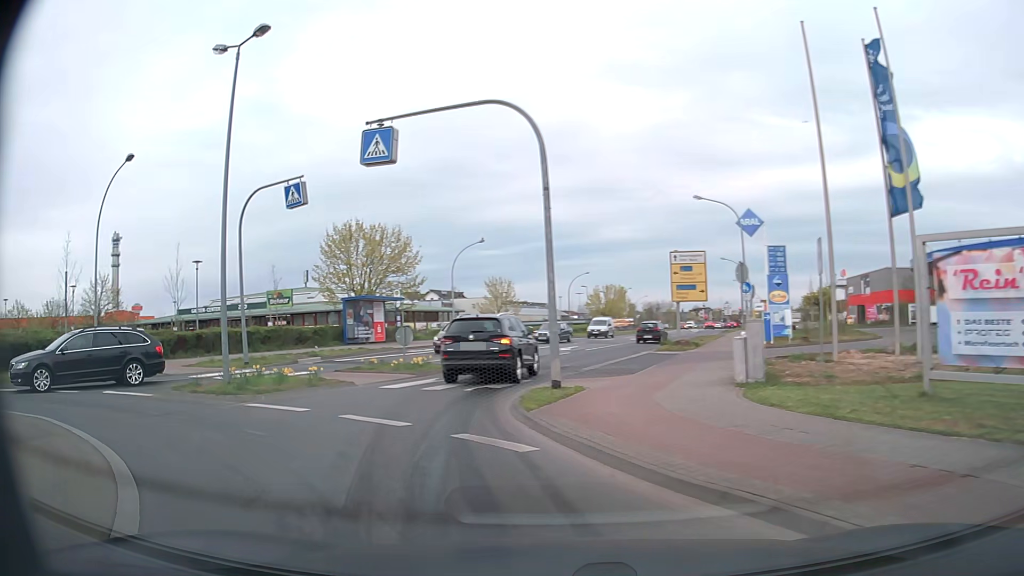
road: tertiary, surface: asphalt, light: Day
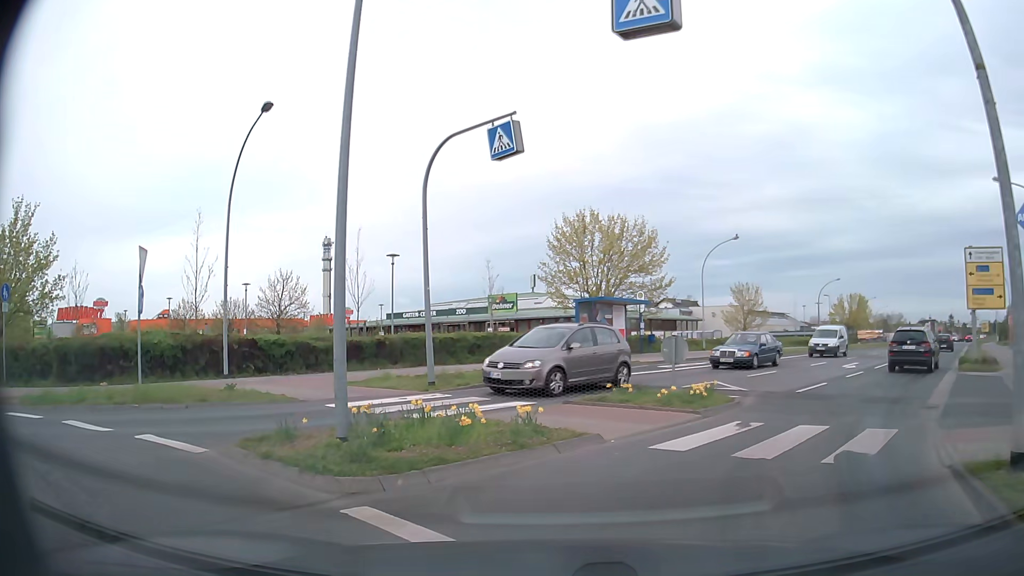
(-2.0, +7.0) m; -22°
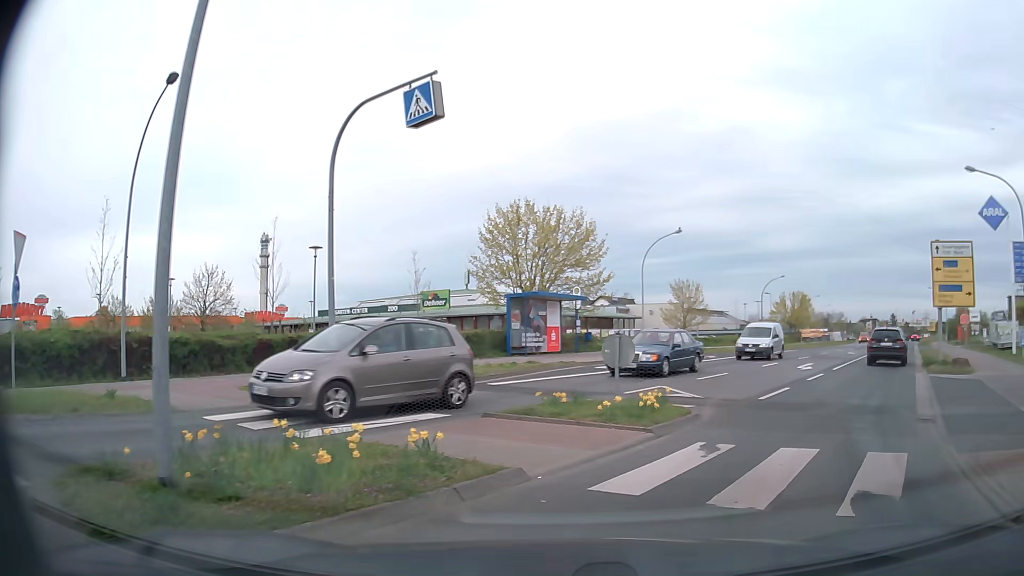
(+0.1, +2.3) m; +5°
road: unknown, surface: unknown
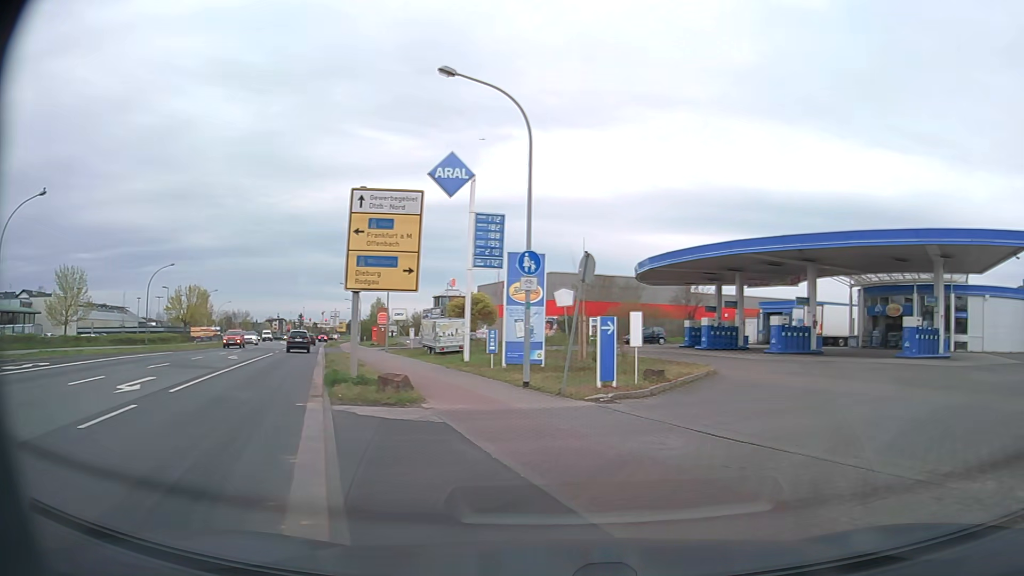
(+4.6, +10.0) m; +50°
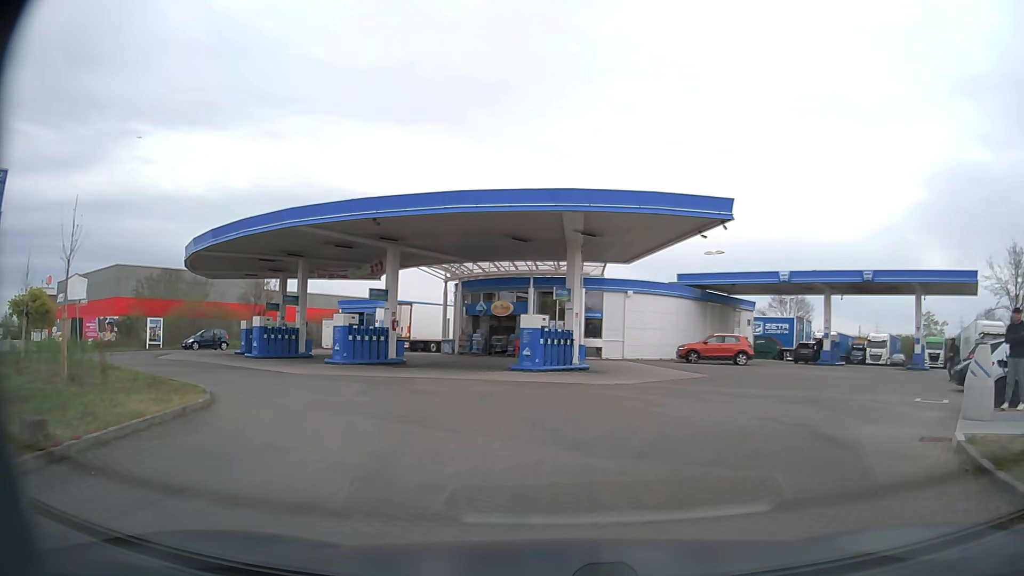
(+3.0, +8.5) m; +35°
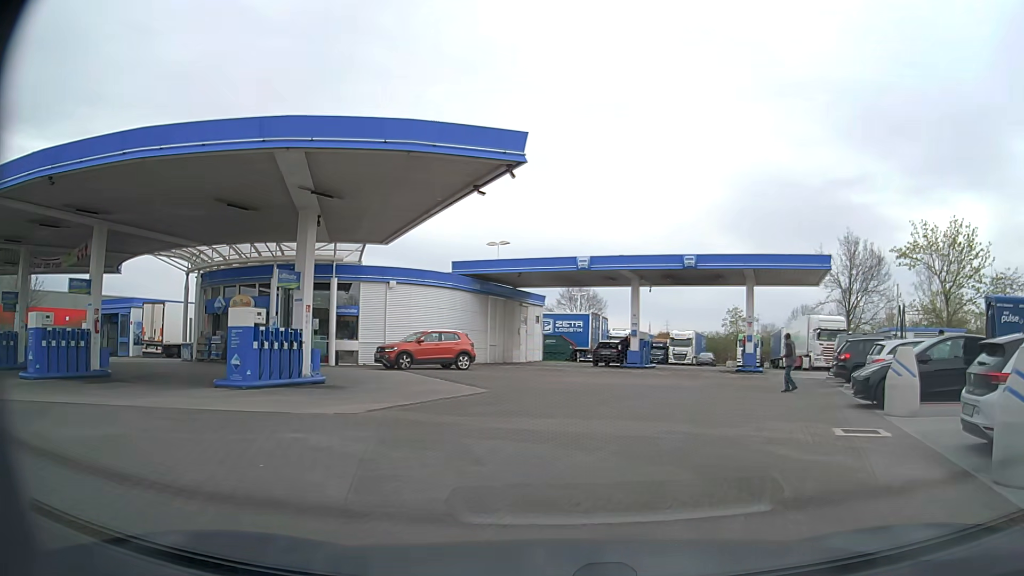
(+1.2, +6.8) m; +18°
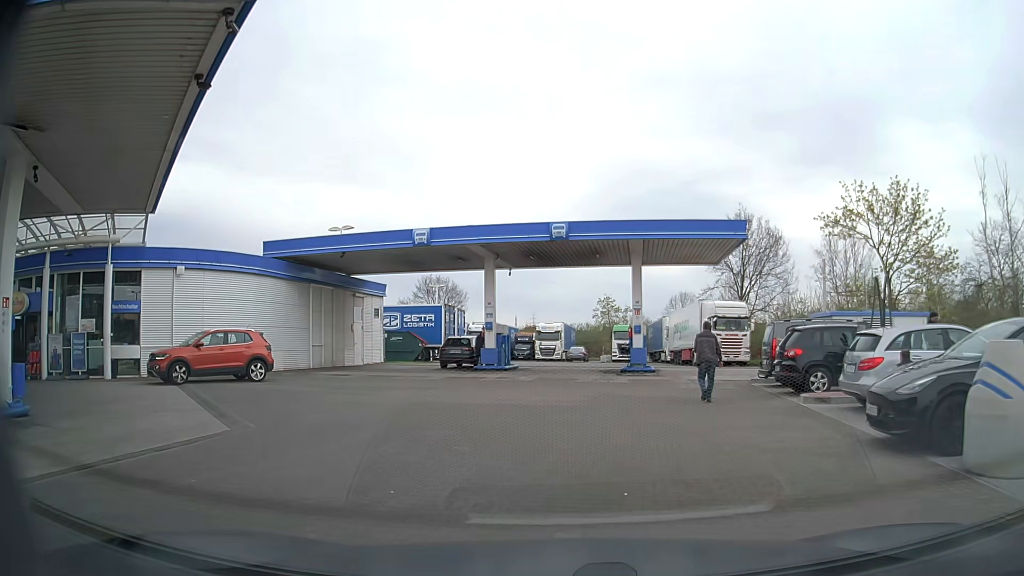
(+1.1, +7.3) m; +14°
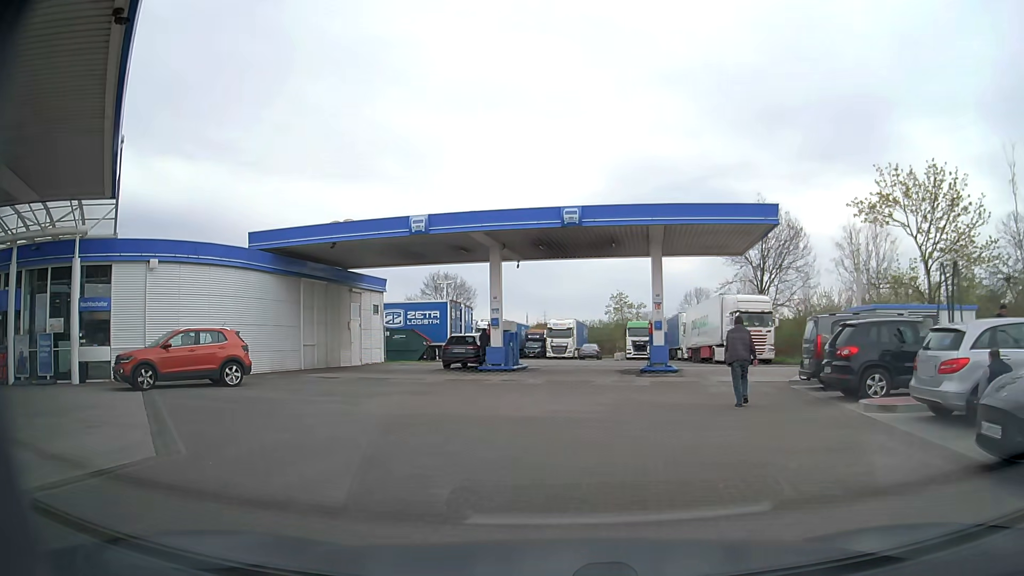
(0.0, +2.4) m; +1°
